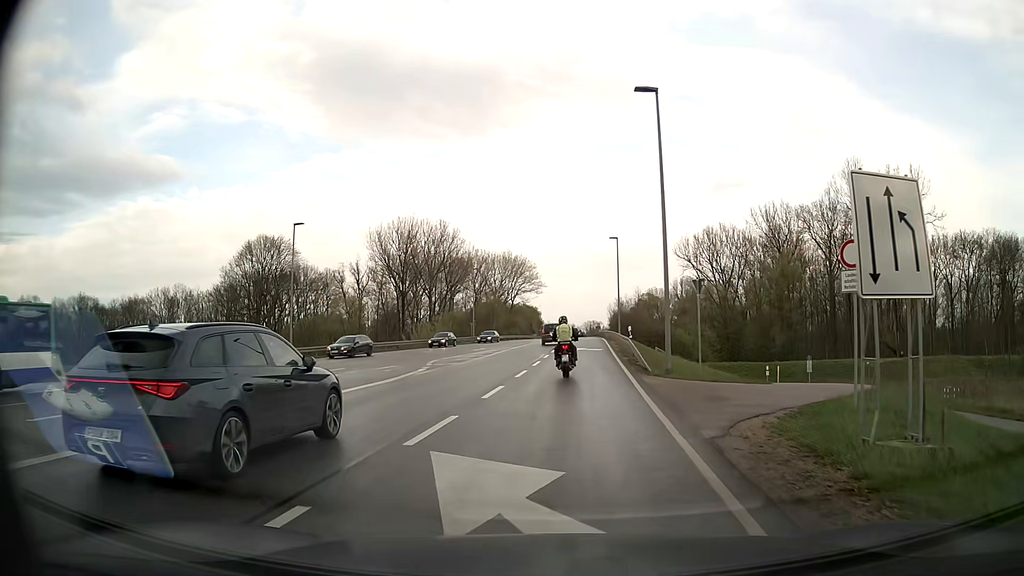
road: secondary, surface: asphalt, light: Day
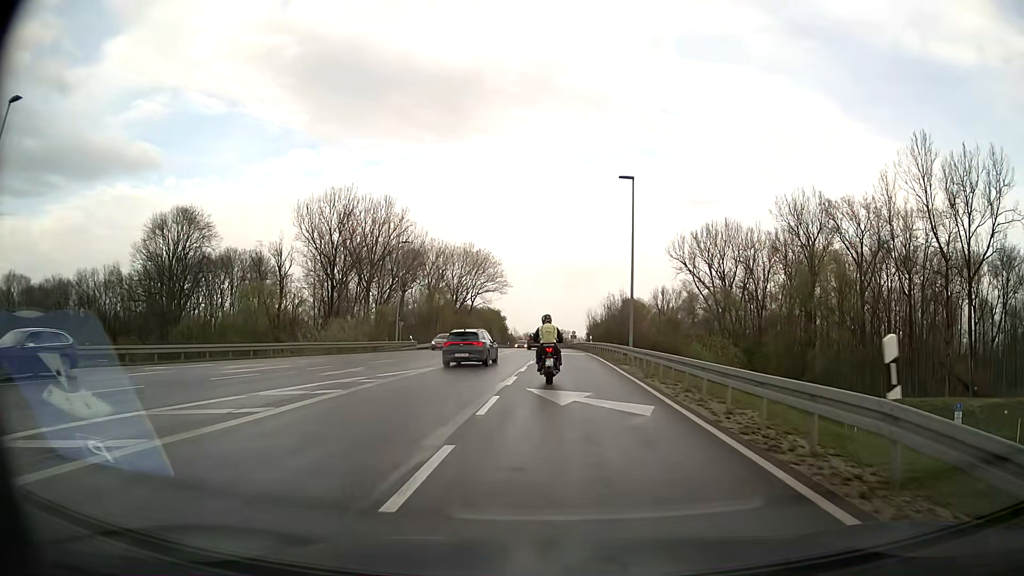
(+0.6, +27.6) m; +3°
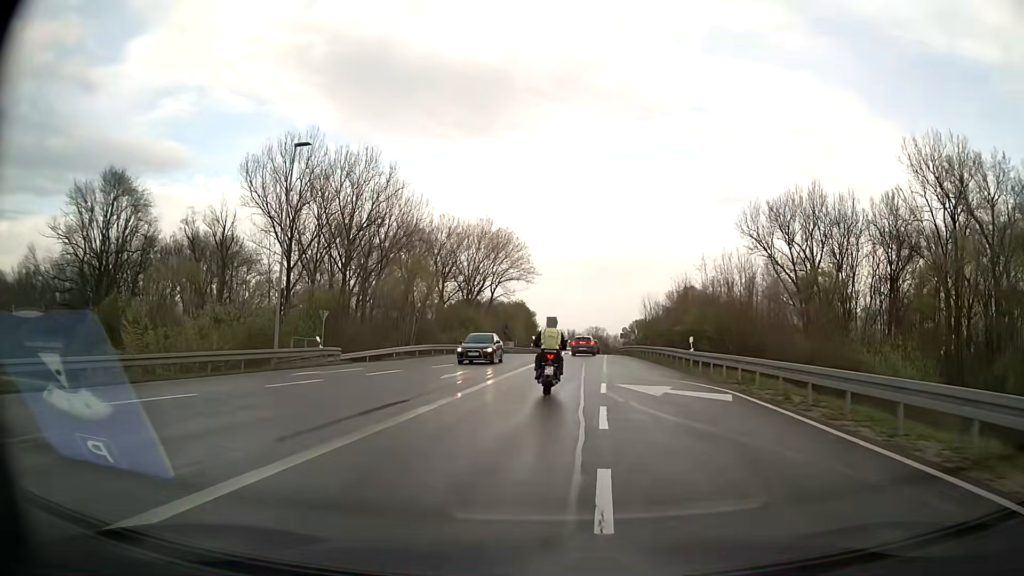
(-0.5, +31.4) m; -2°
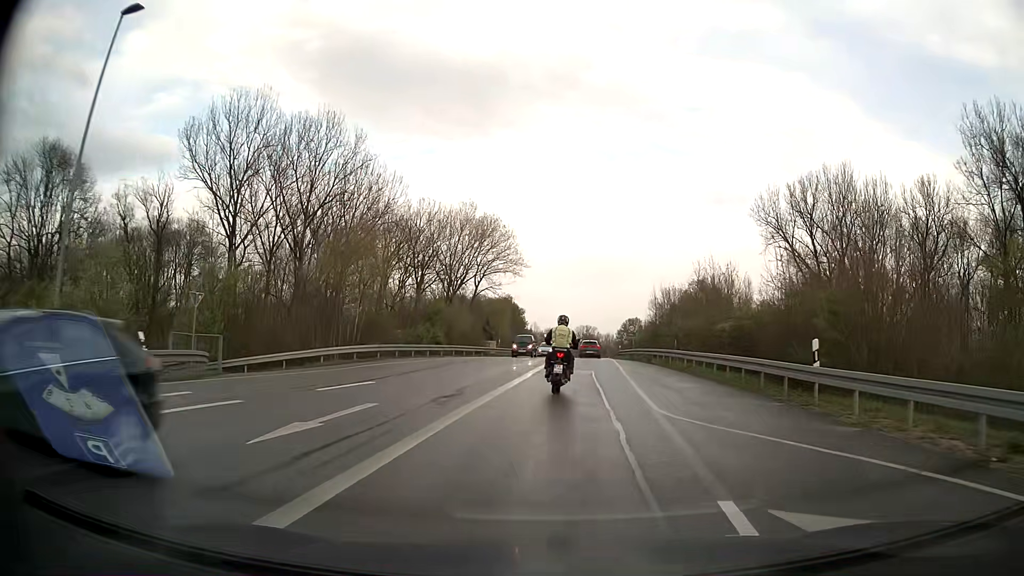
(-0.1, +13.6) m; 0°
(0, +10) (+1, +20) (+1, +30) (+2, +40) (+3, +50) (+4, +60) (+4, +70) (+5, +80) (+6, +90) (+7, +100) m
